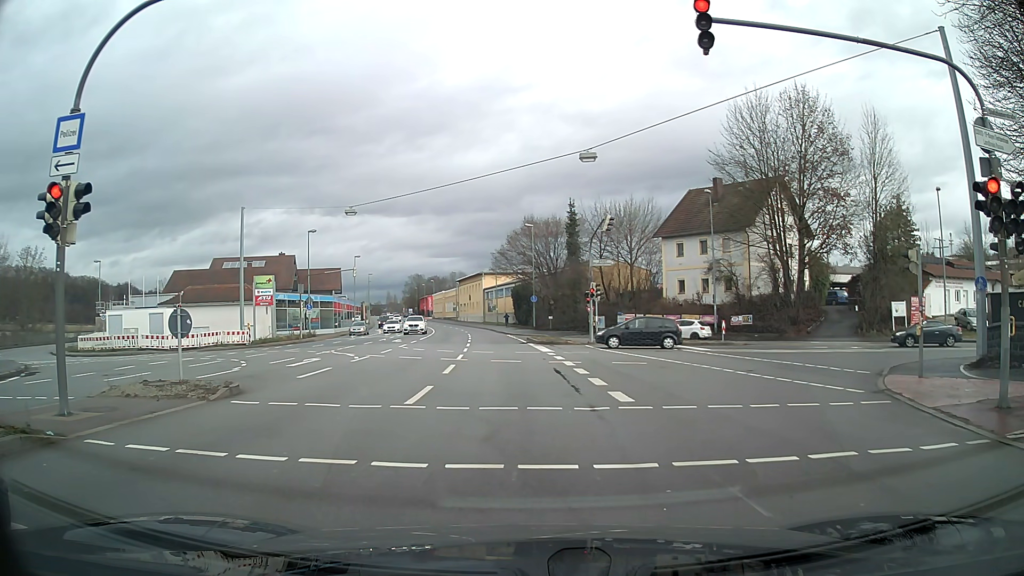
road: primary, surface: asphalt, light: Day
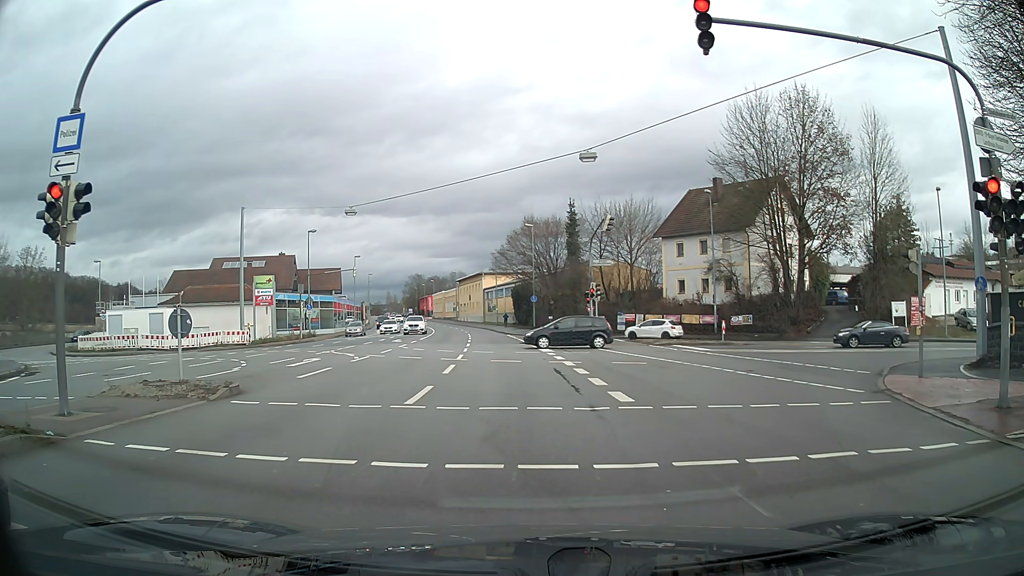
(0.0, 0.0) m; 0°
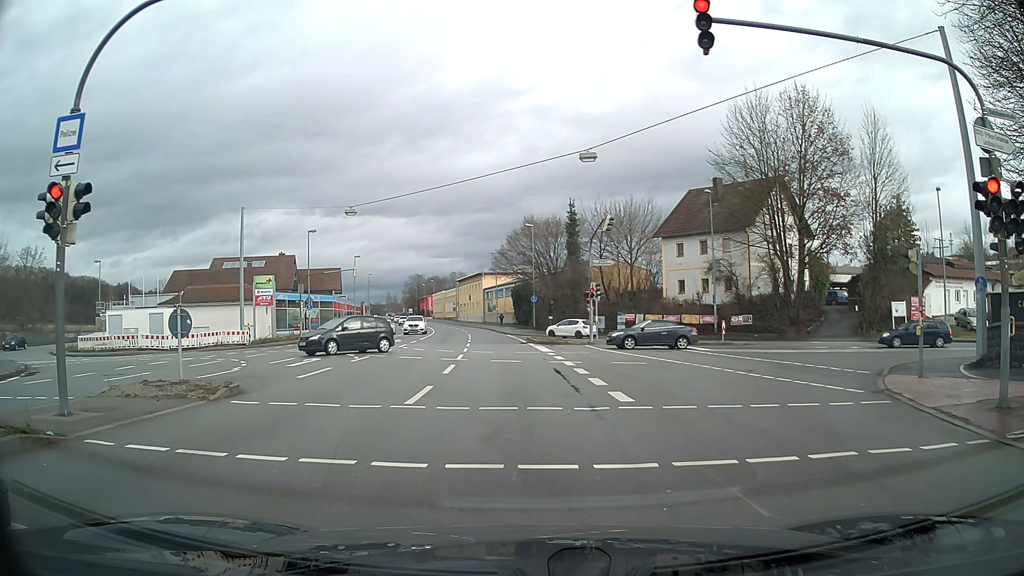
(0.0, 0.0) m; 0°
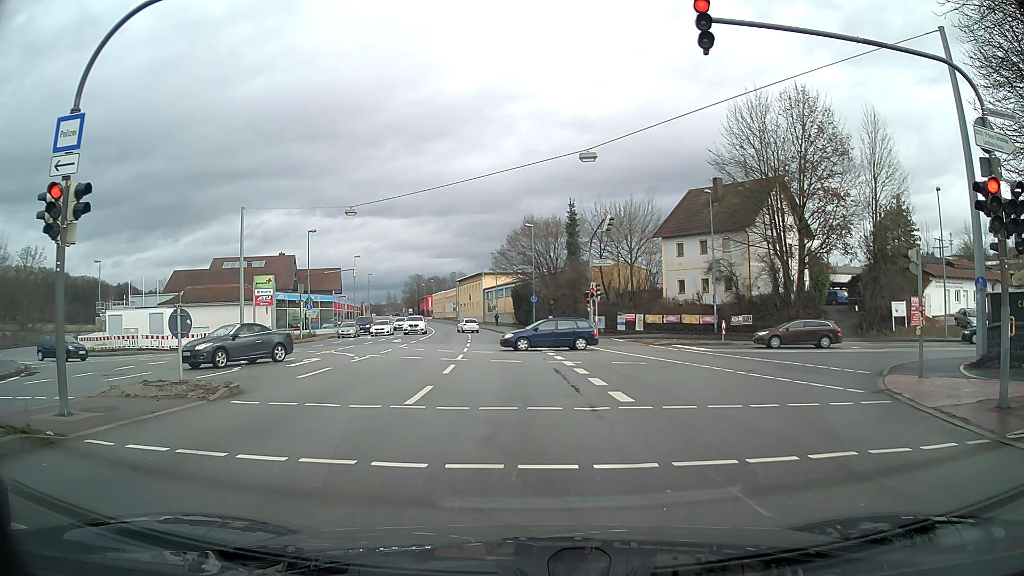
(0.0, 0.0) m; 0°
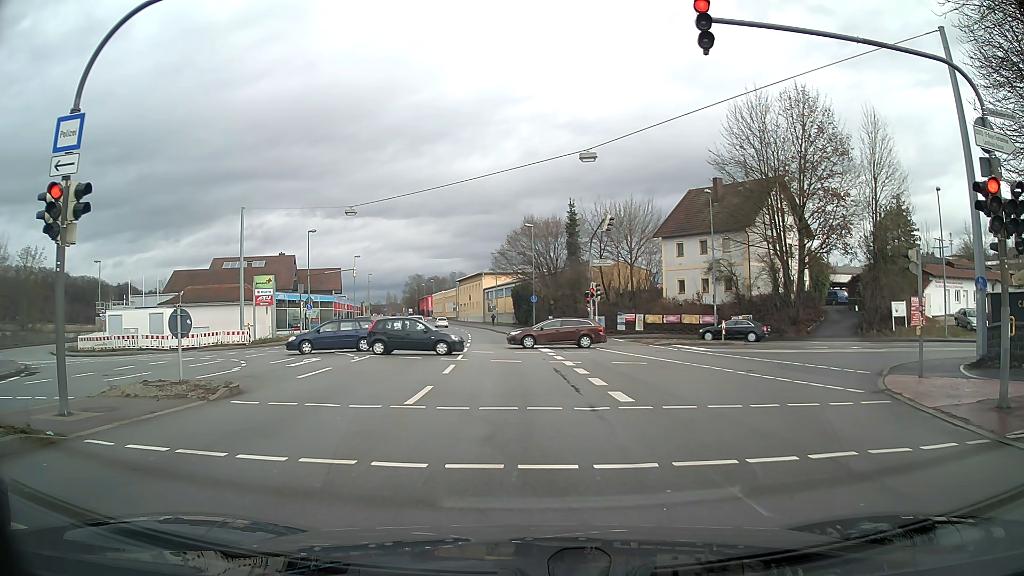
(0.0, 0.0) m; 0°
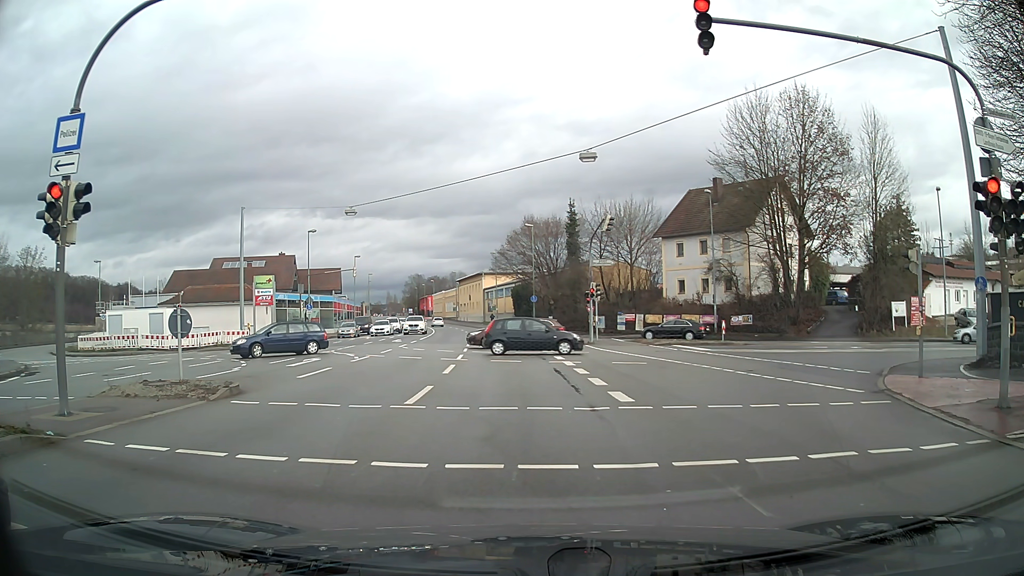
(0.0, 0.0) m; 0°
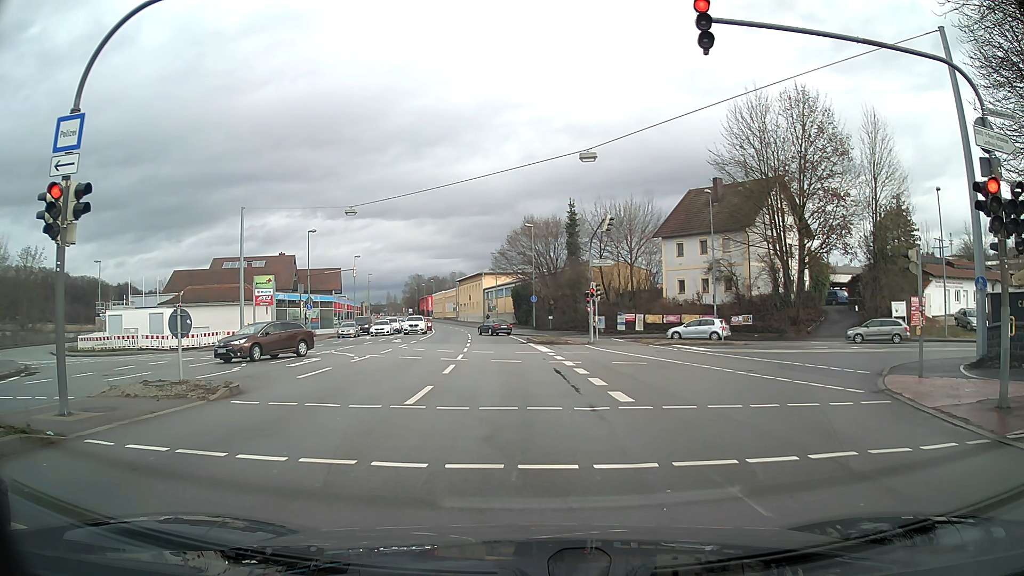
(0.0, 0.0) m; 0°
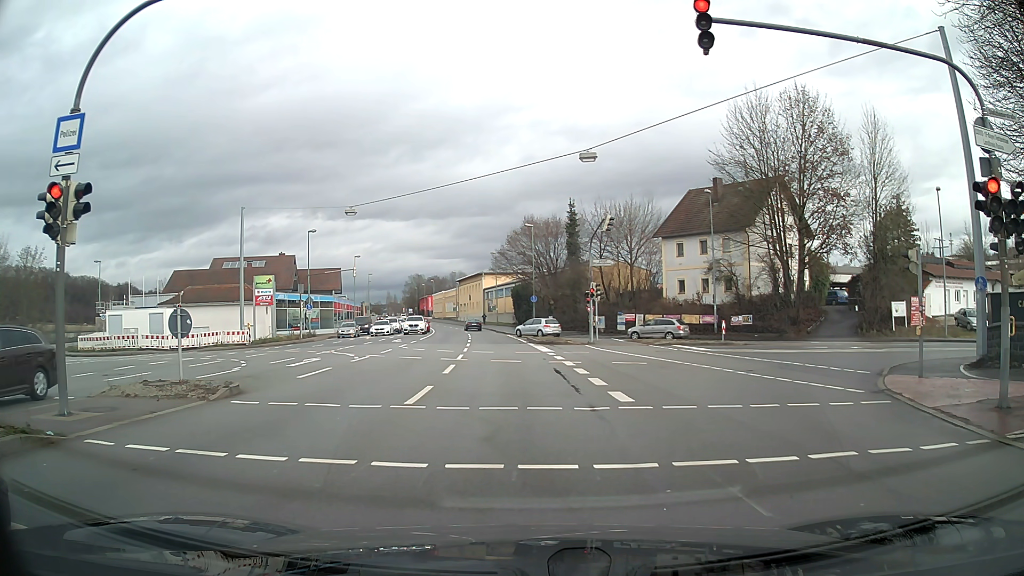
(0.0, 0.0) m; 0°
(0, +10) (-1, +20) (-1, +30) (-2, +40) (-3, +50) (-4, +60) (-5, +70) (-7, +80) (-9, +89) (-11, +99) m
